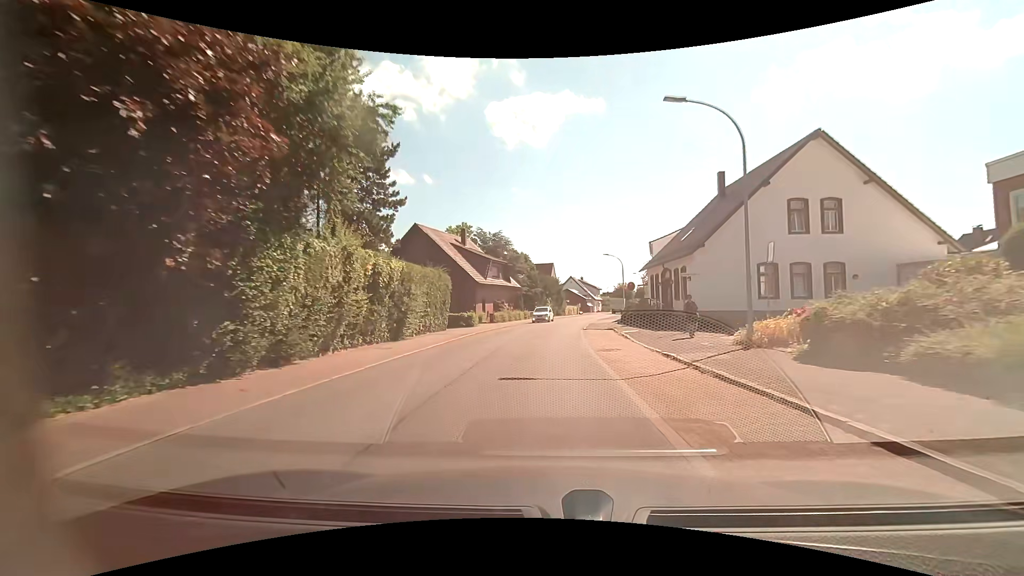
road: residential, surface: asphalt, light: Day
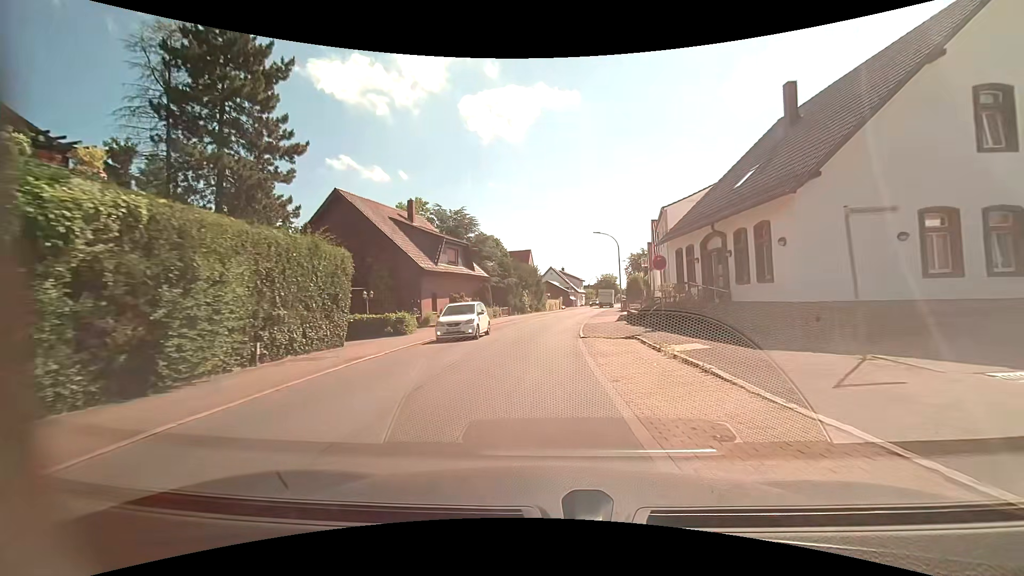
(+0.1, +13.4) m; +2°
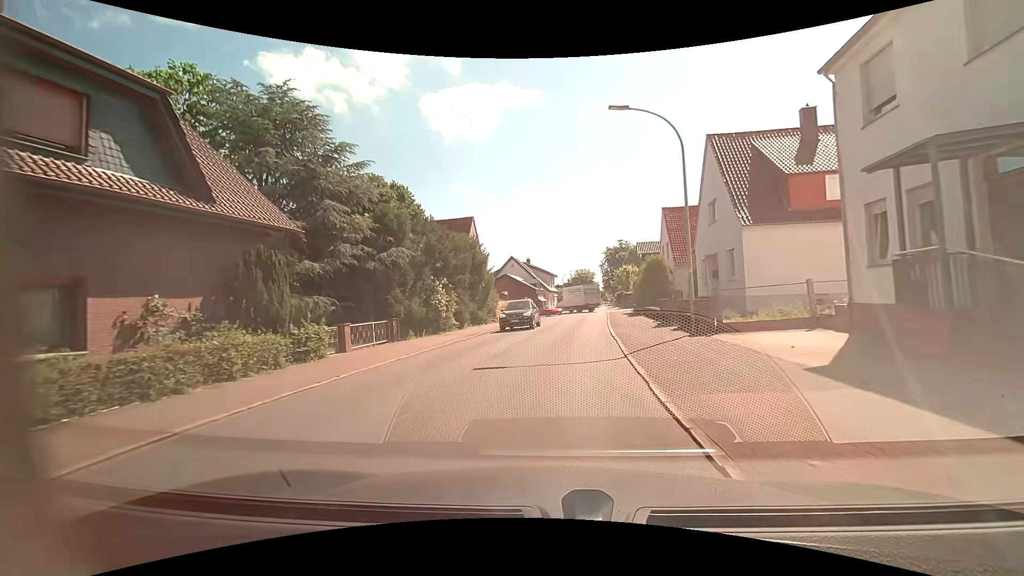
(+0.8, +30.3) m; +3°
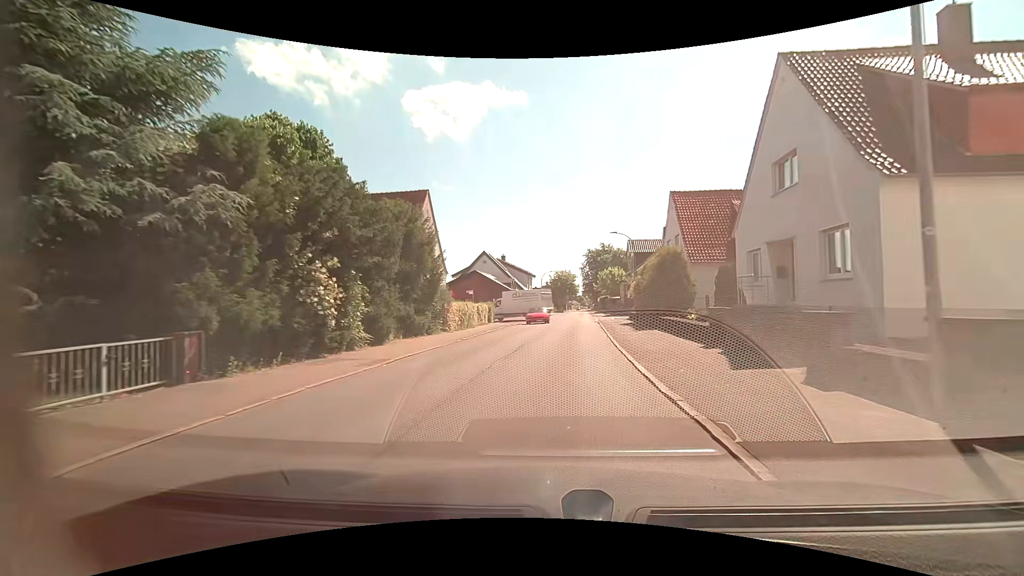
(+0.3, +10.6) m; +3°
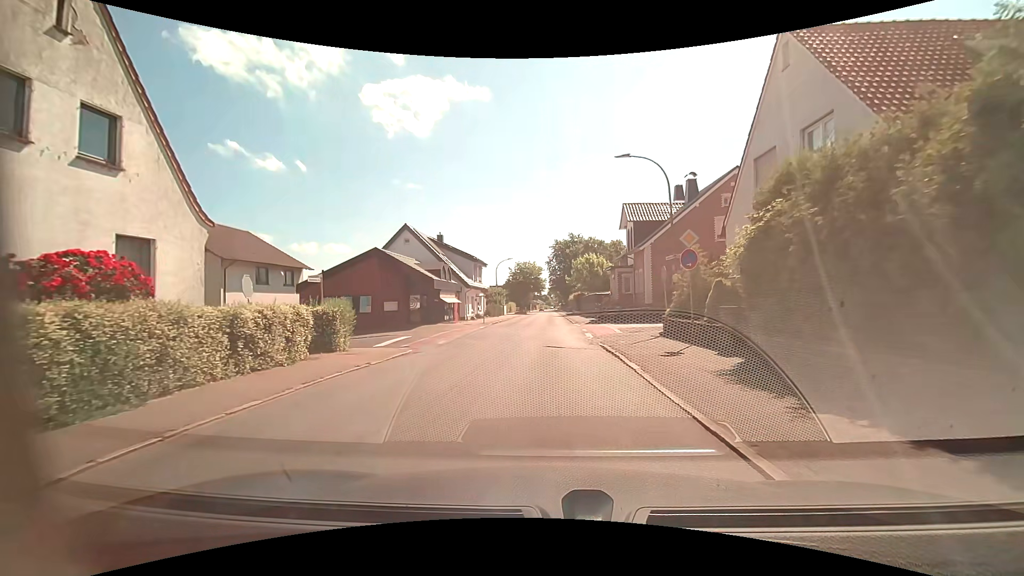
(+1.2, +23.2) m; +4°
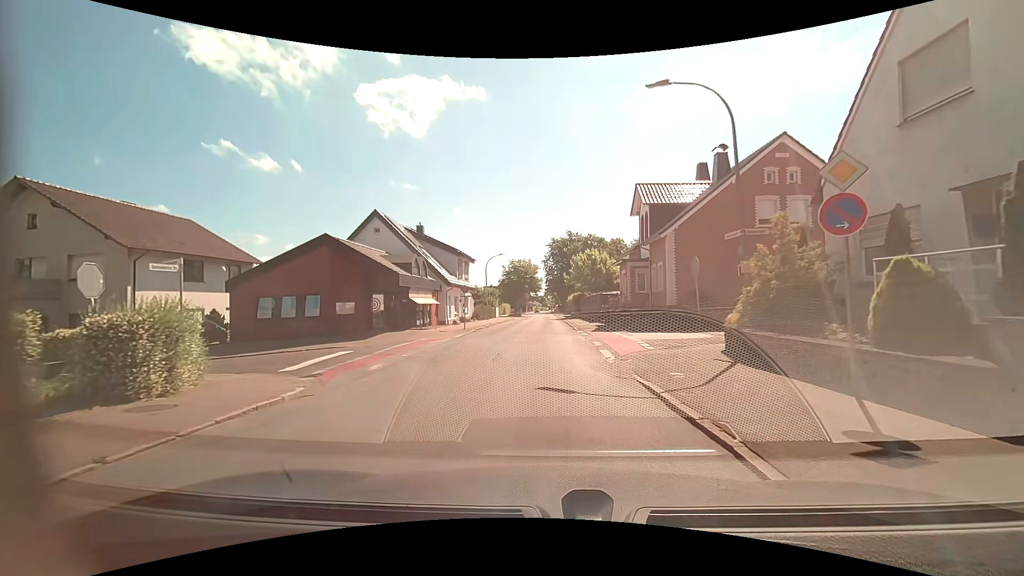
(0.0, +7.3) m; +1°
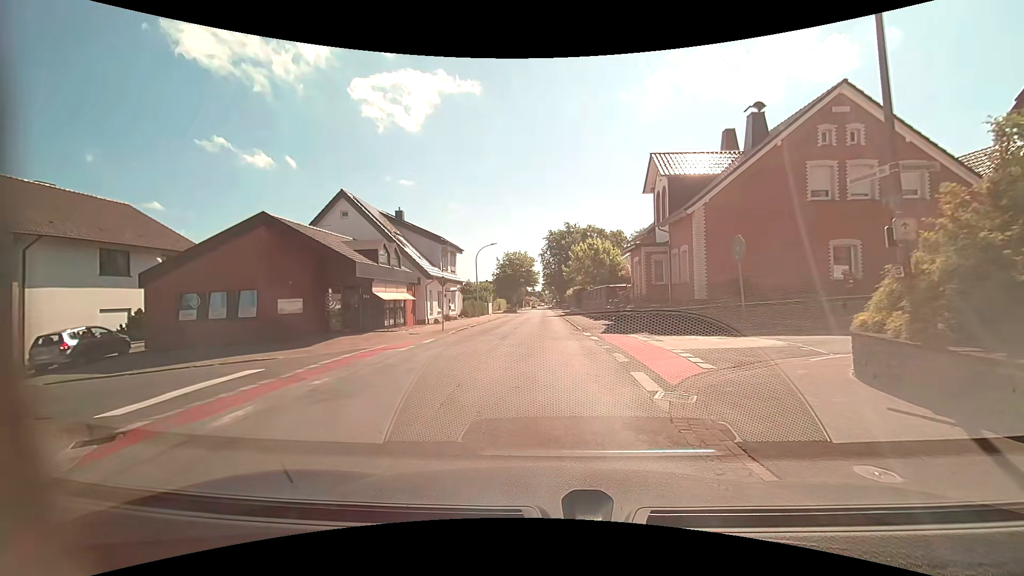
(0.0, +5.6) m; +1°
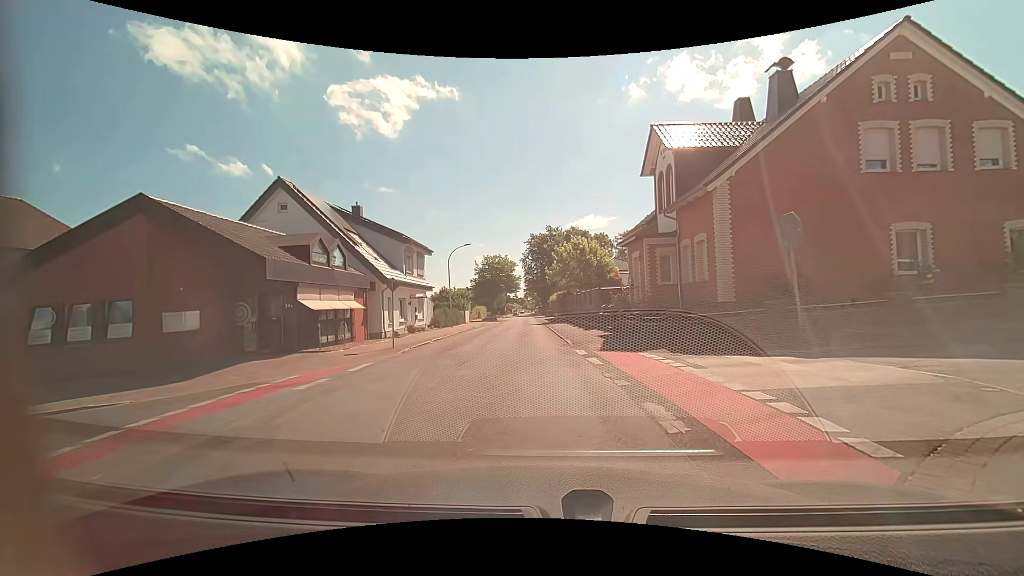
(0.0, +5.3) m; +3°
